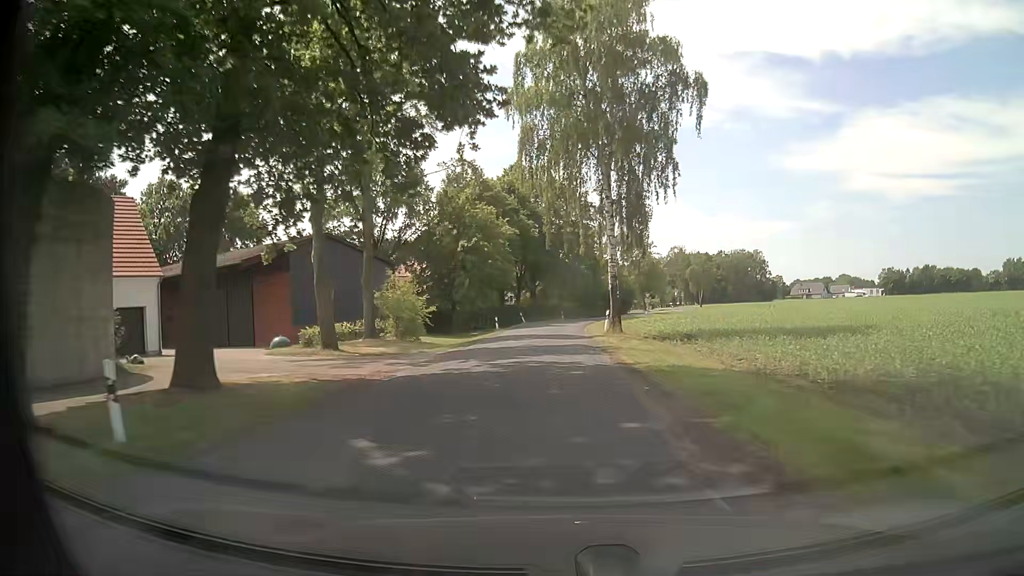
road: secondary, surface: asphalt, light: Day
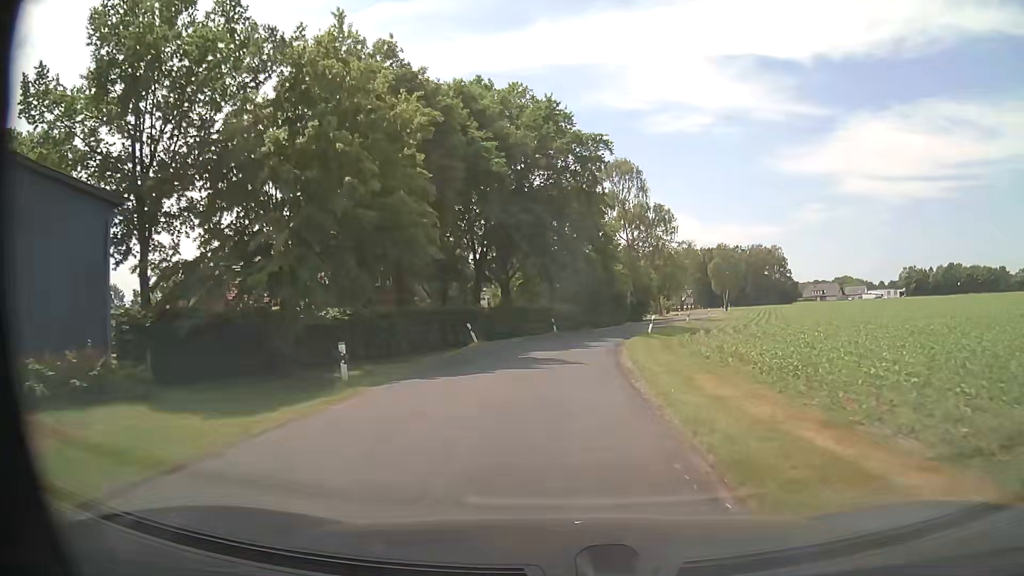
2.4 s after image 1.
(-0.2, +33.5) m; 0°
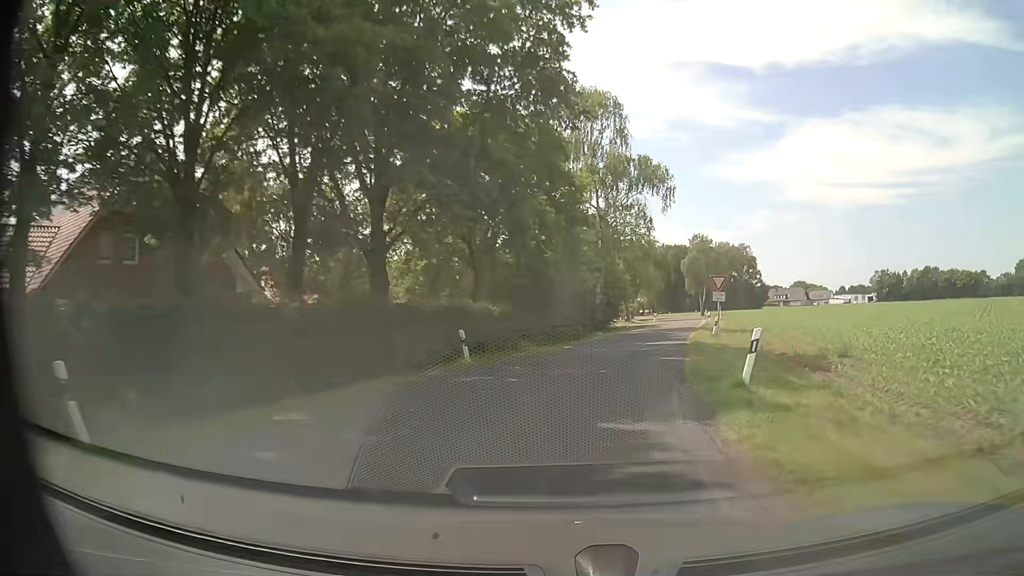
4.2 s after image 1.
(+0.5, +25.1) m; +3°
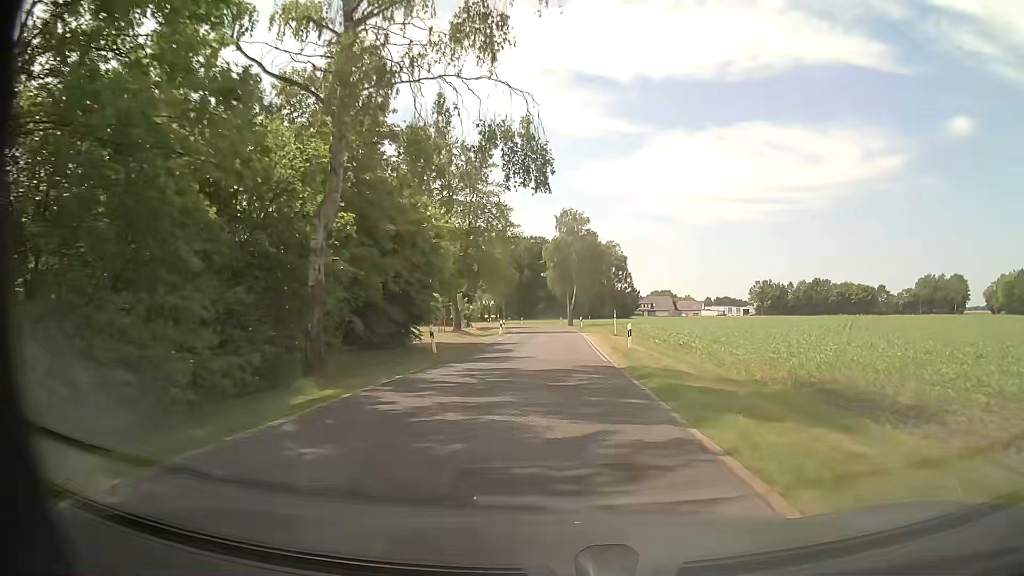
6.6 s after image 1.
(+5.1, +33.0) m; +14°
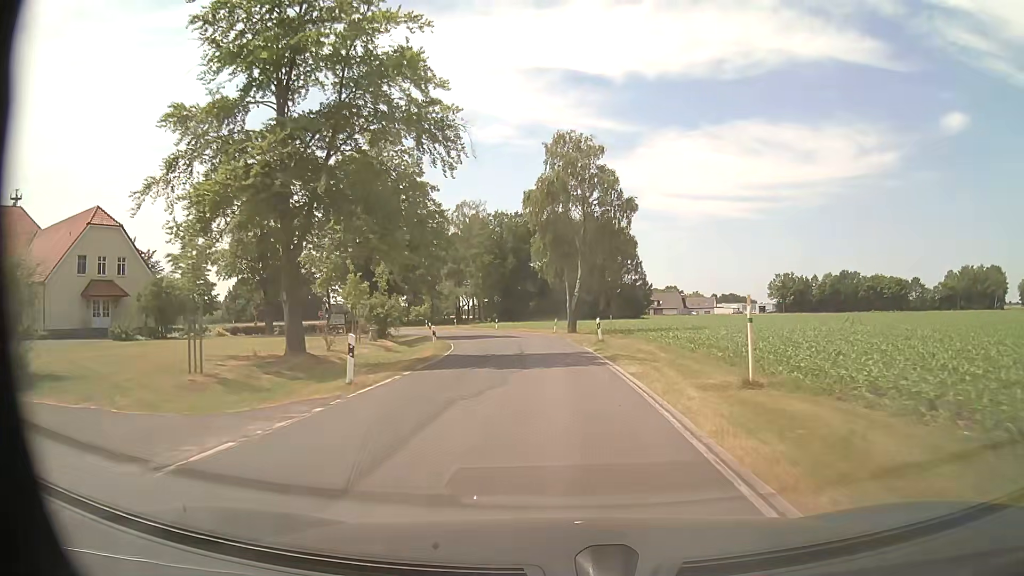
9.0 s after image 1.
(+0.5, +33.6) m; +1°
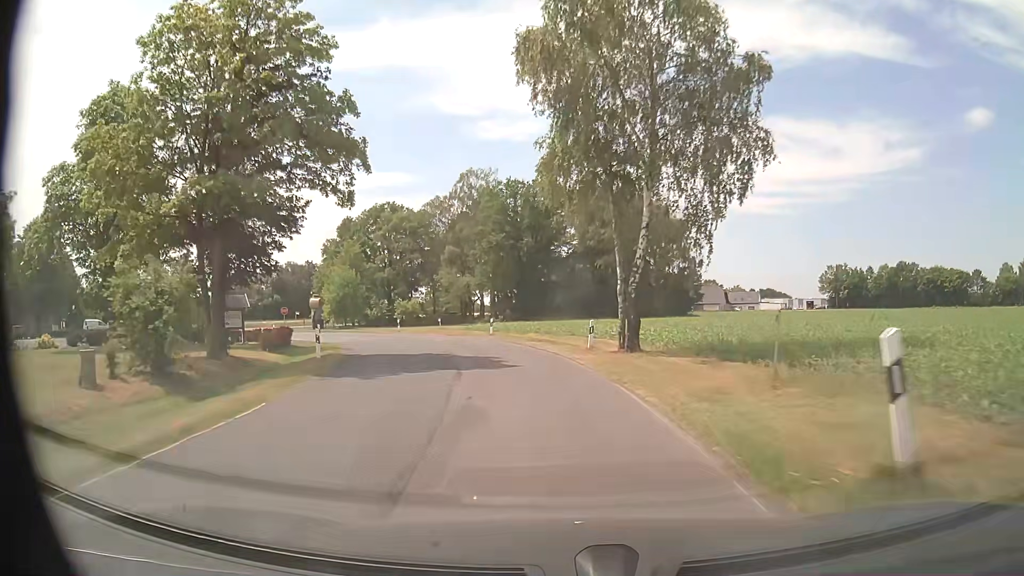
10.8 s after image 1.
(-0.1, +25.2) m; -2°
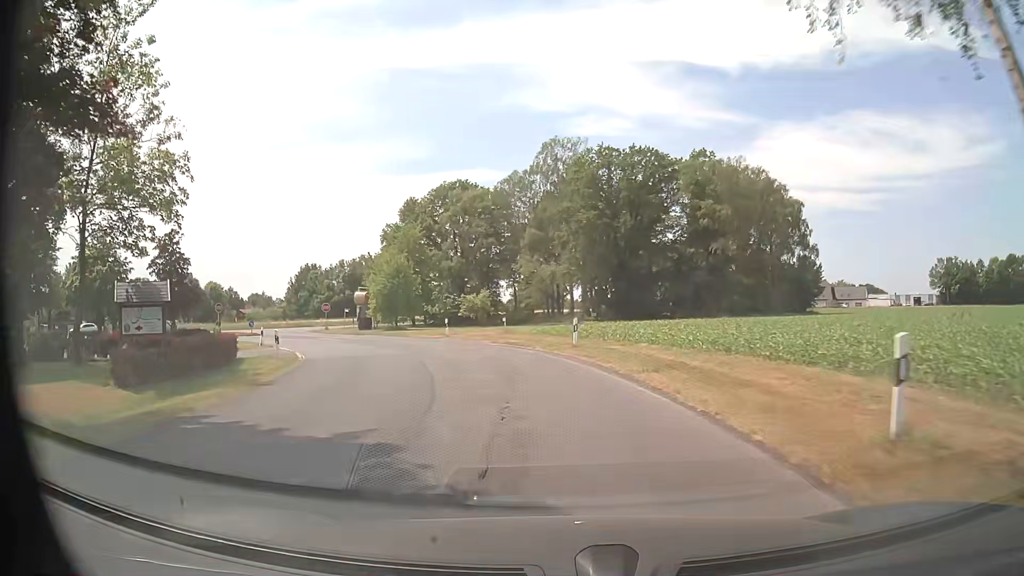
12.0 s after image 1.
(-1.0, +15.9) m; -8°
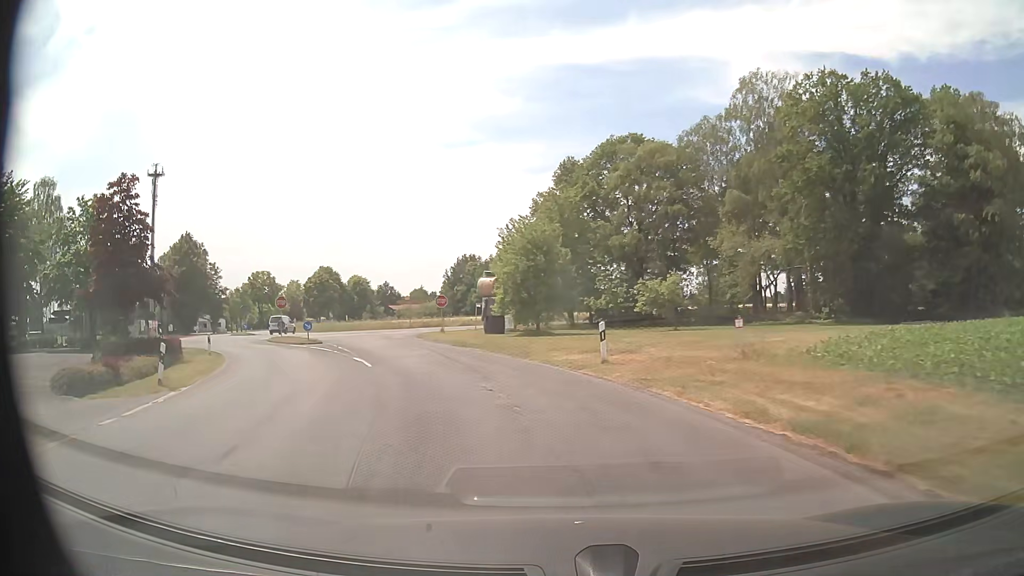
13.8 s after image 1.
(-2.6, +21.5) m; -15°
(-1, +10) (-3, +20) (-6, +29) (-10, +38) (-14, +47) (-20, +56) (-26, +64) (-32, +72) (-38, +80) (-43, +88) m
